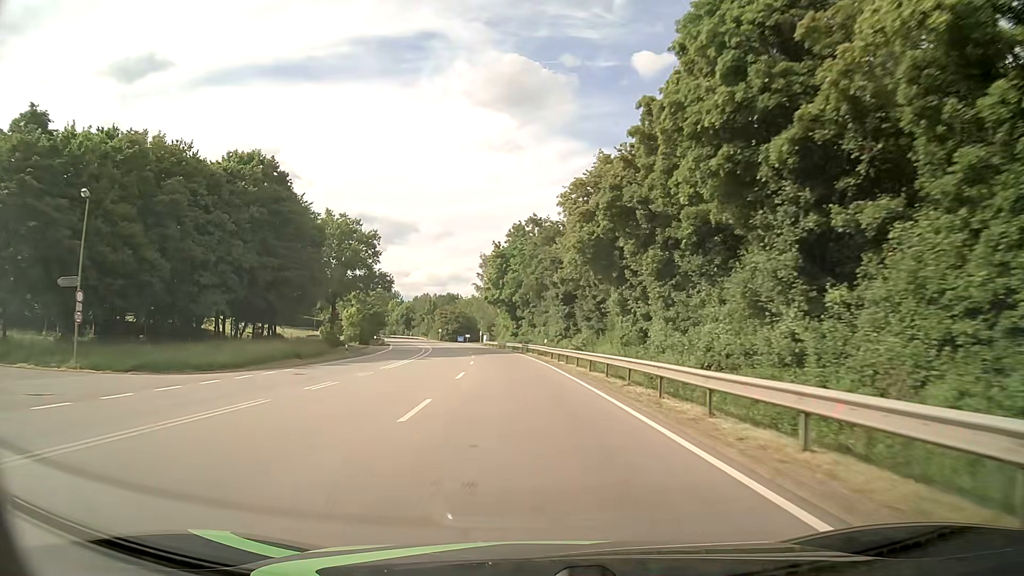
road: primary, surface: asphalt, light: Day
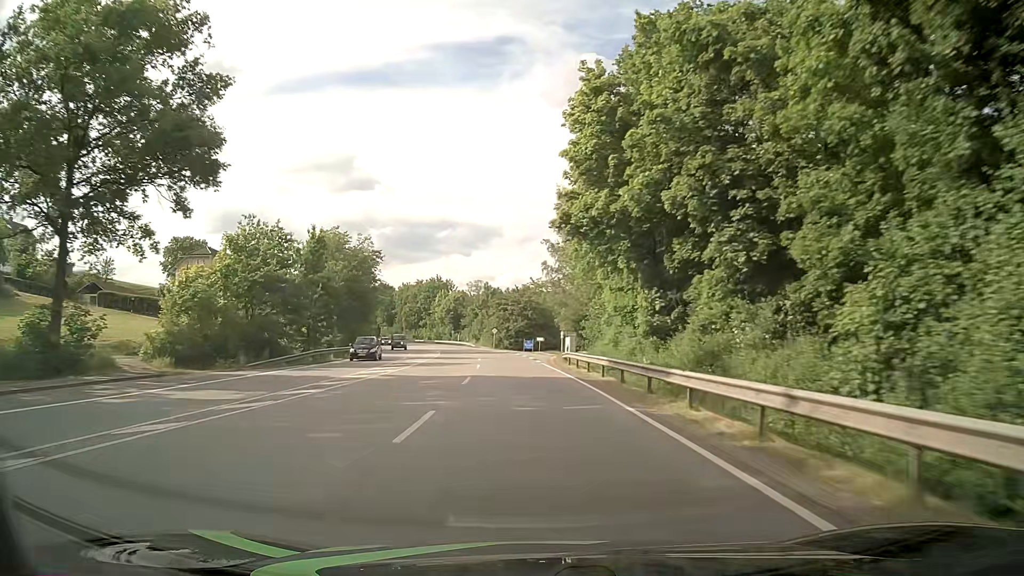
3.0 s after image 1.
(-4.4, +62.3) m; -7°
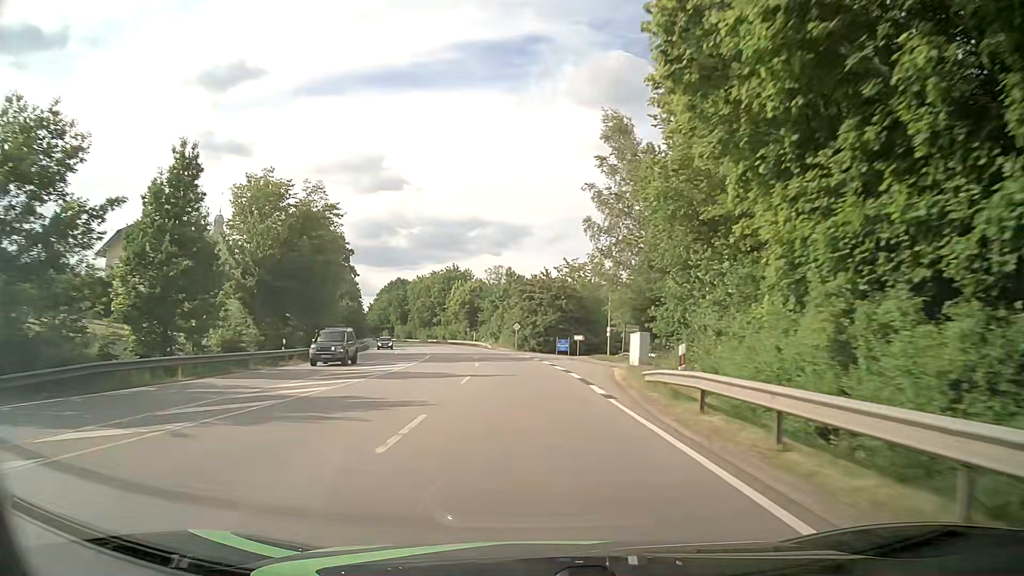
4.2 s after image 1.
(-0.6, +25.0) m; -3°
(0, +10) (0, +20) (-1, +30) (-2, +40) (-3, +50) (-4, +60) (-5, +70) (-7, +80) (-9, +89) (-12, +99) m
